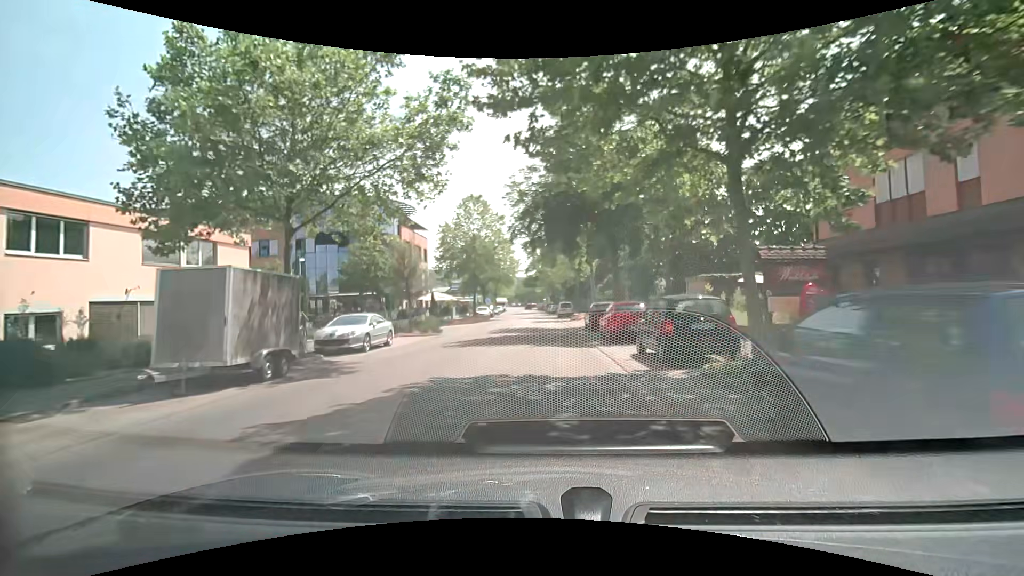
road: unclassified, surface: asphalt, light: Day
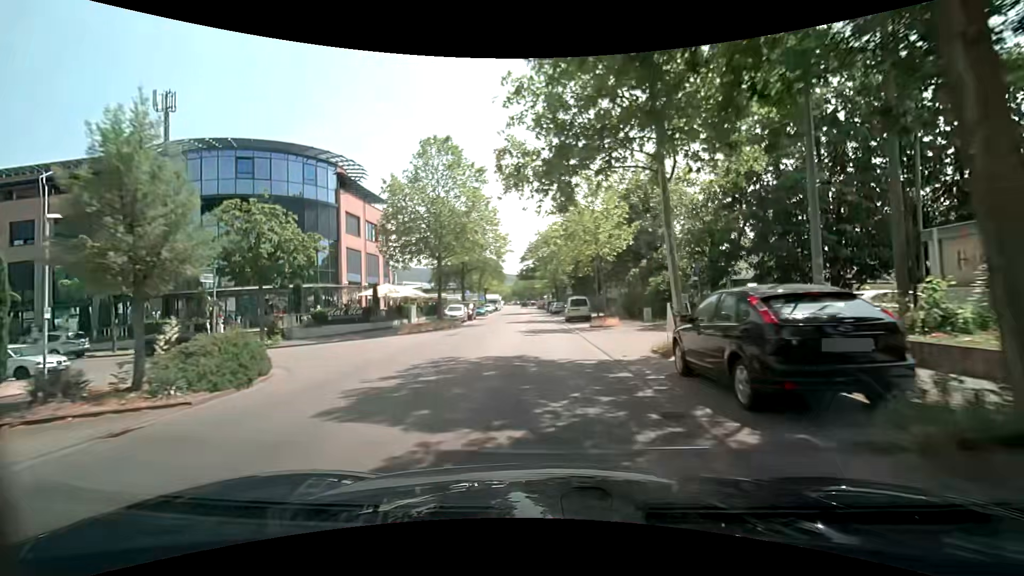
(-0.1, +19.7) m; -1°
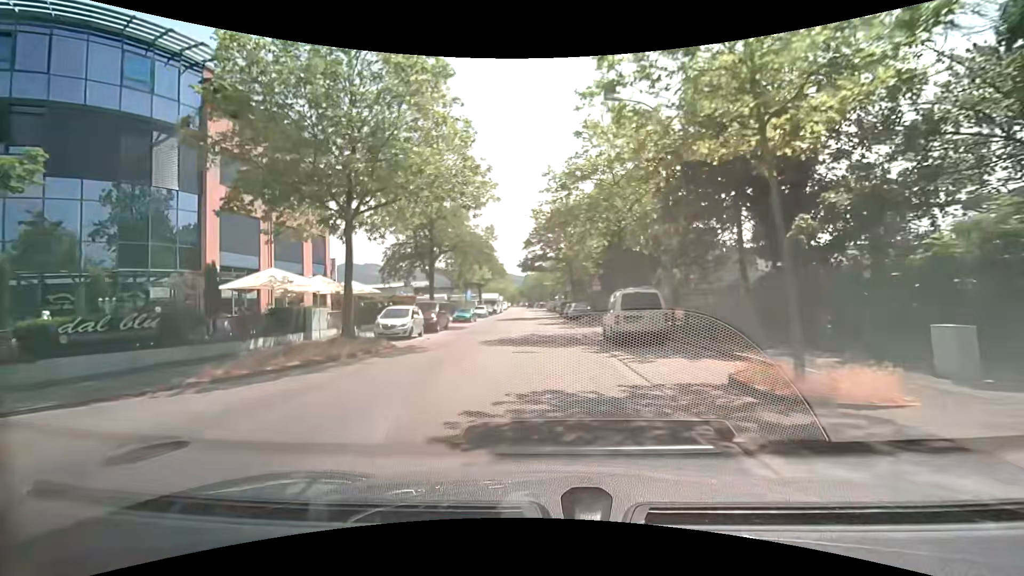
(+0.1, +19.8) m; 0°
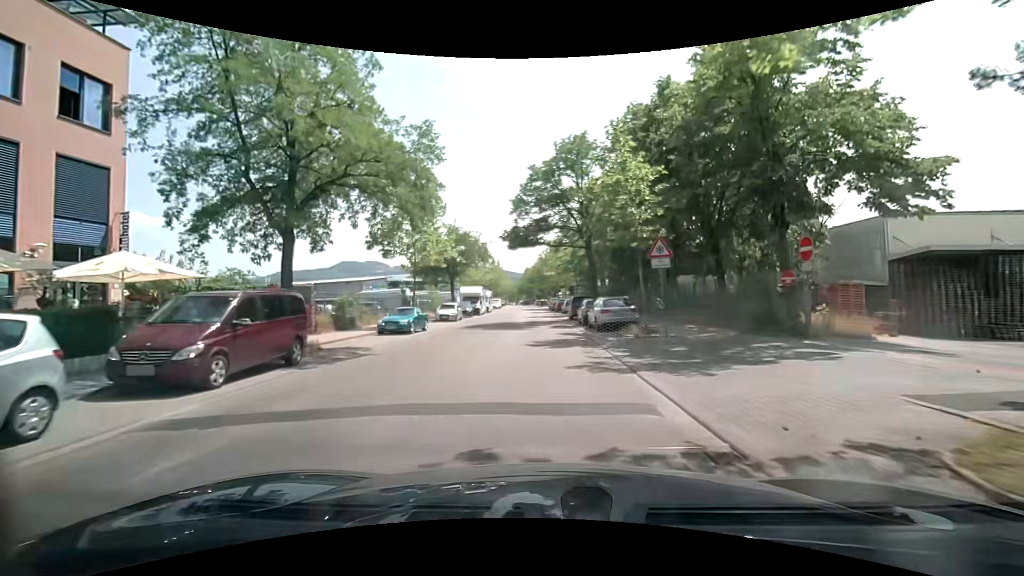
(0.0, +19.9) m; -1°
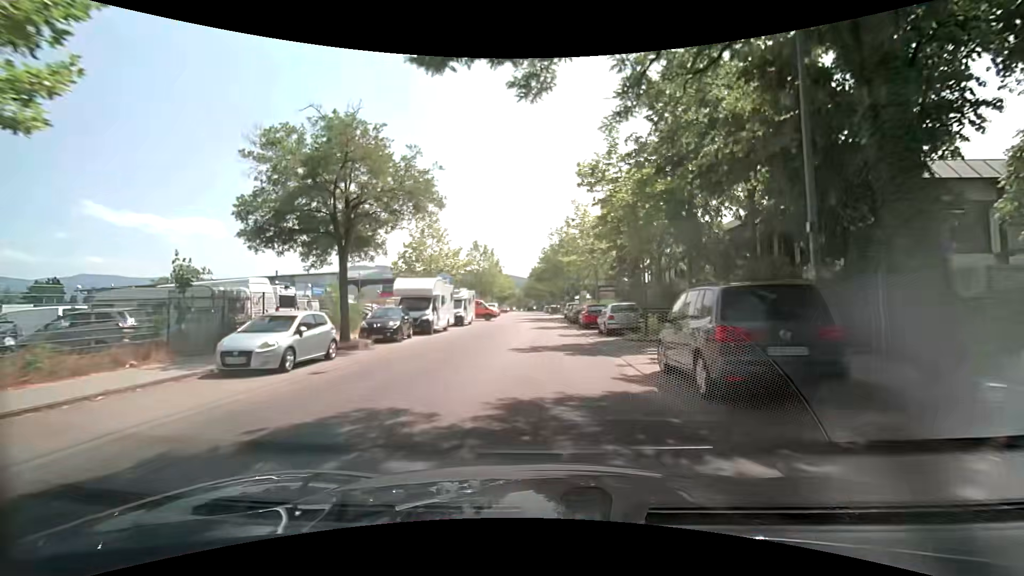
(-0.1, +26.5) m; 0°
